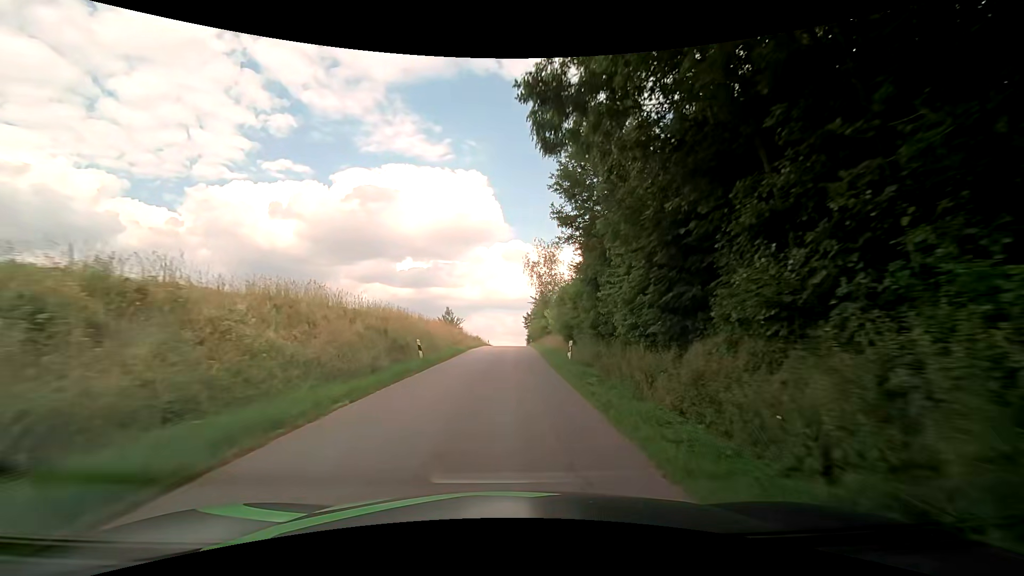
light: Day
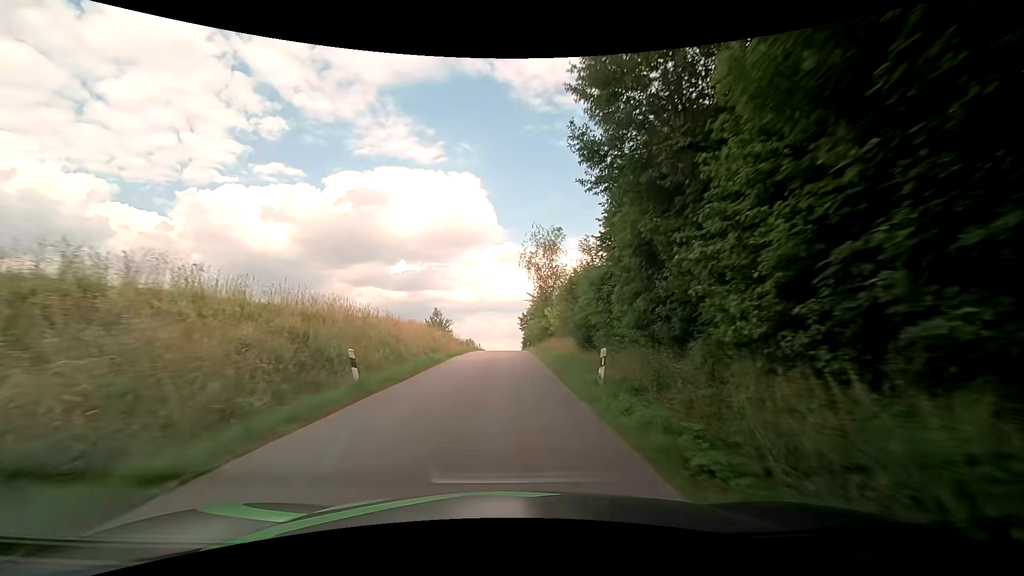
(+0.1, +8.2) m; 0°
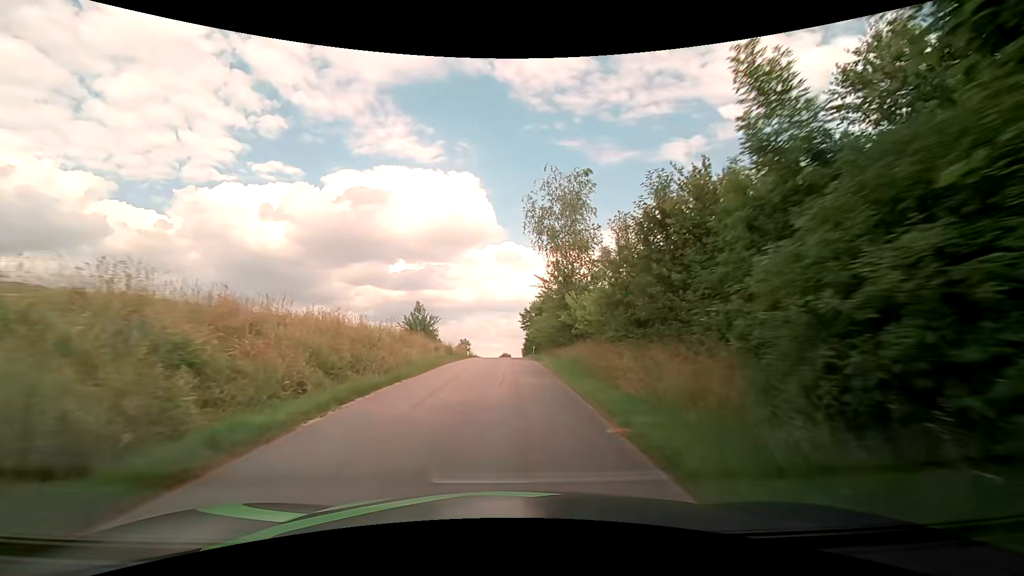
(0.0, +16.7) m; 0°
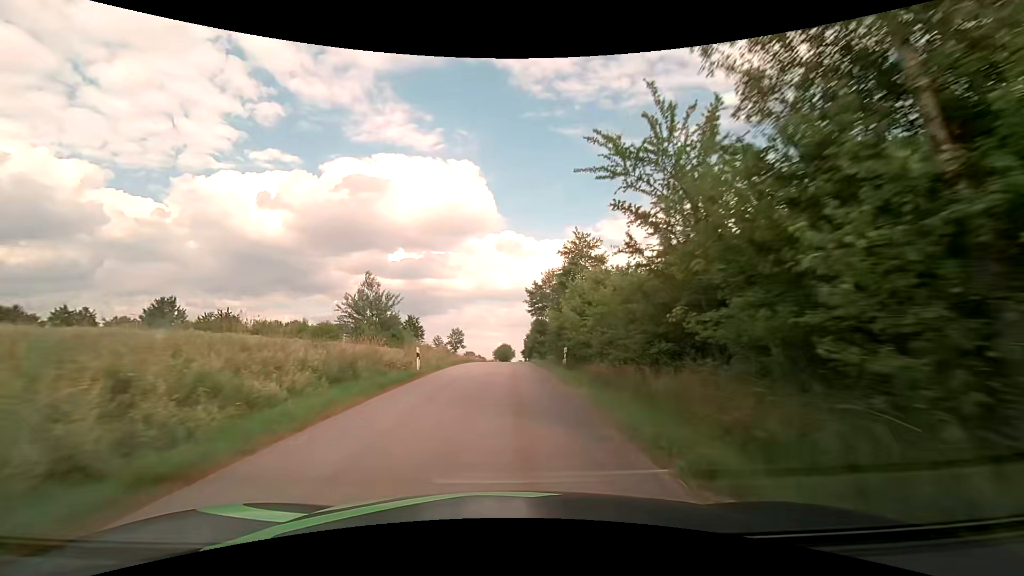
(-0.1, +25.3) m; 0°
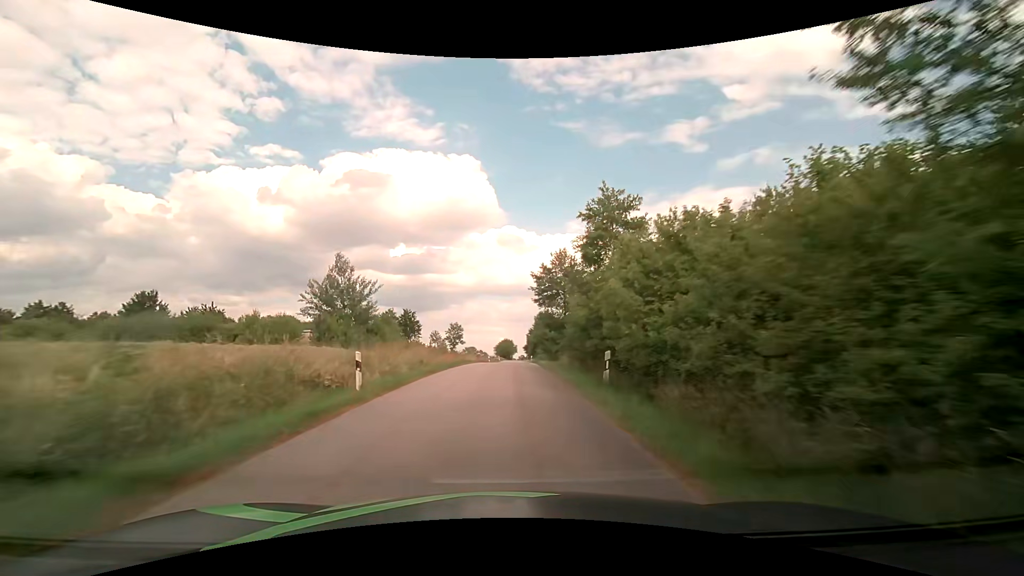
(0.0, +8.4) m; 0°
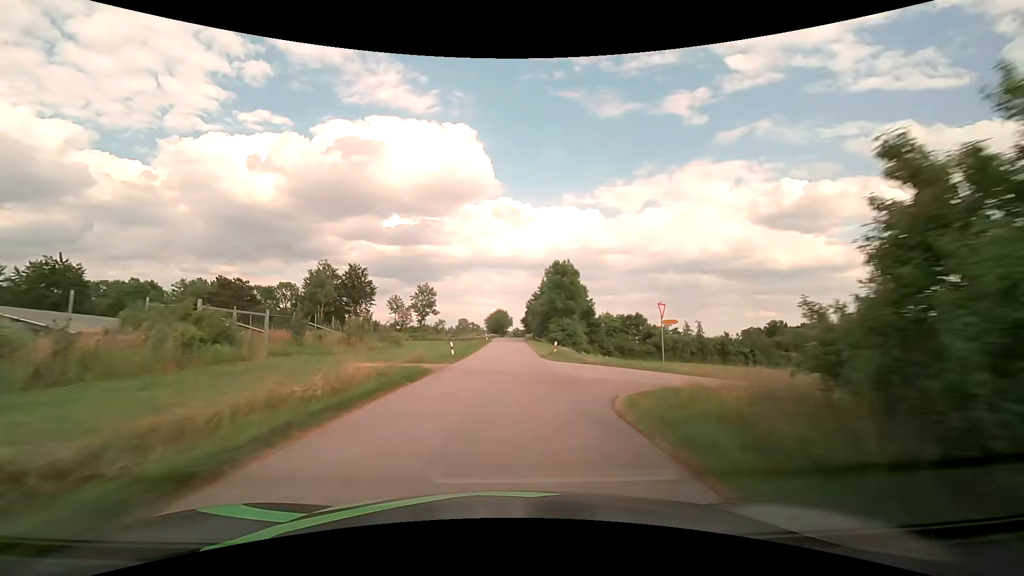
(+0.2, +42.8) m; +1°
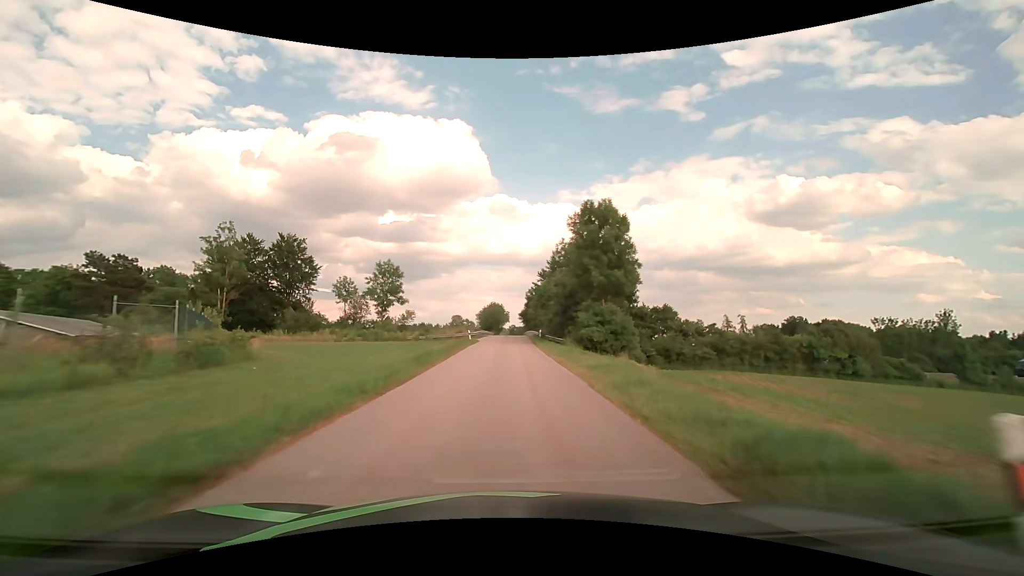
(+0.1, +27.3) m; 0°
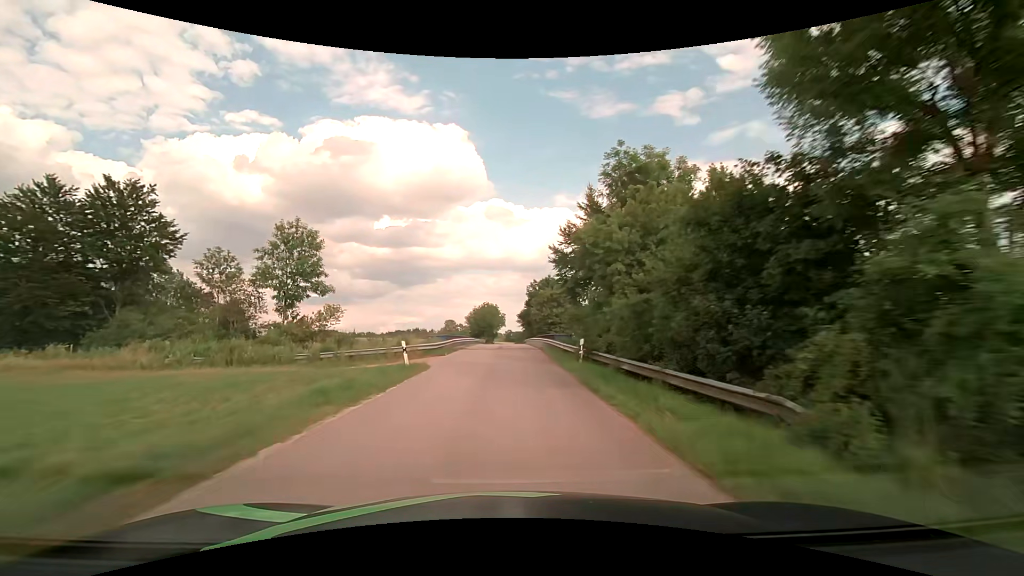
(+0.2, +28.4) m; +1°
(0, +10) (0, +20) (0, +30) (0, +40) (0, +50) (0, +60) (0, +70) (0, +80) (0, +90) (0, +100) m
